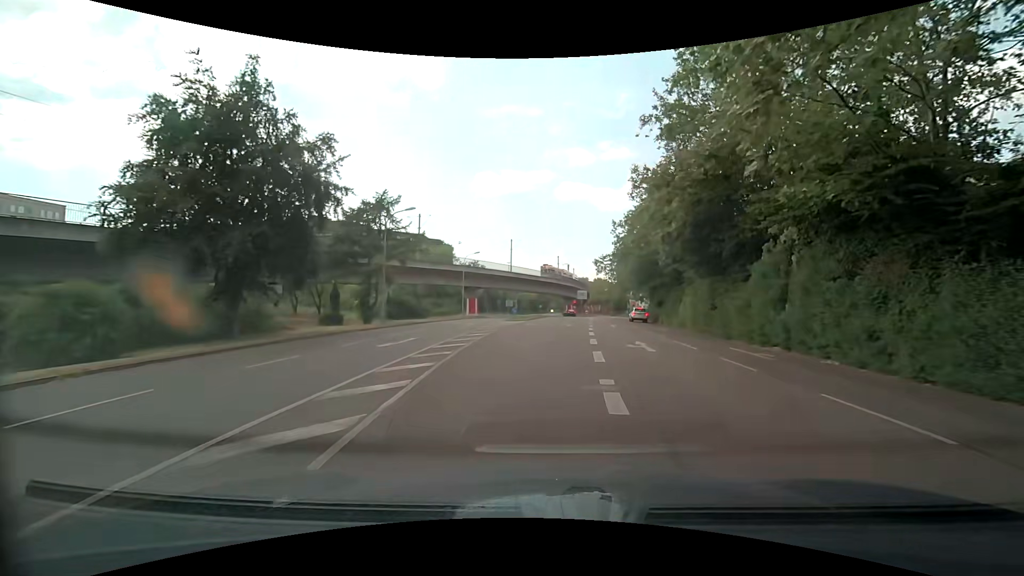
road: tertiary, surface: asphalt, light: Day
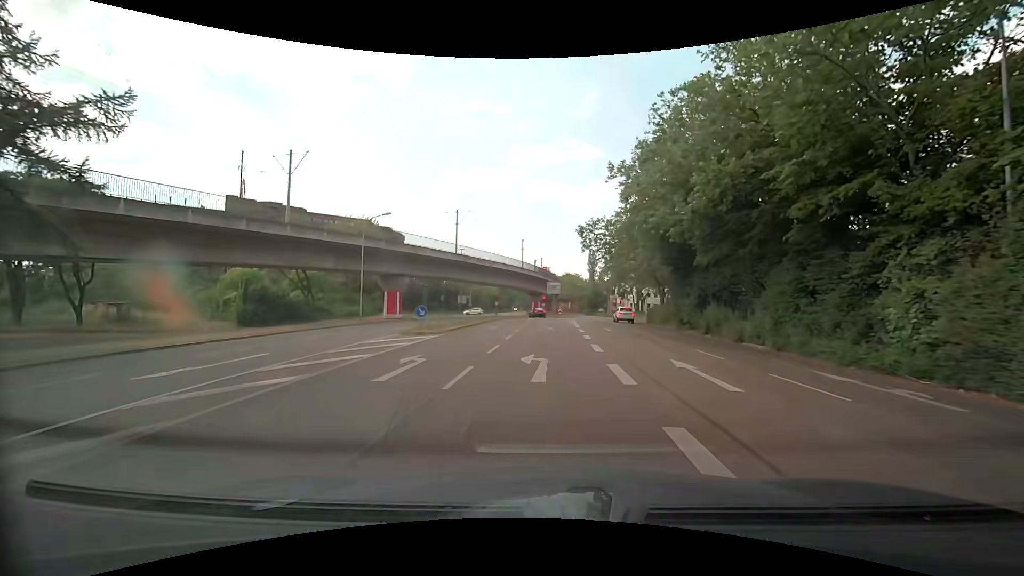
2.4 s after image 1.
(+1.2, +27.3) m; +4°
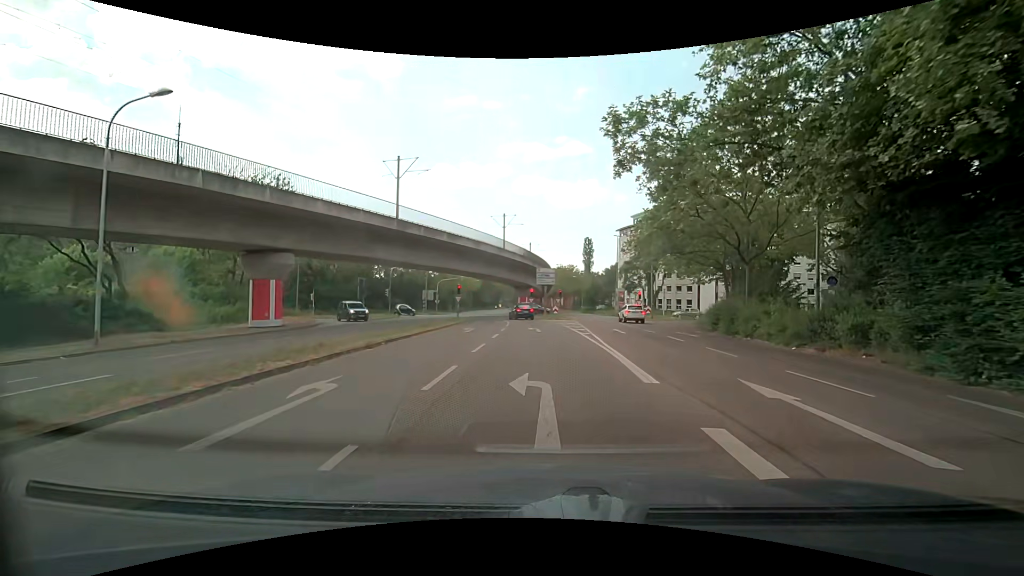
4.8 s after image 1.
(+0.2, +23.9) m; +1°
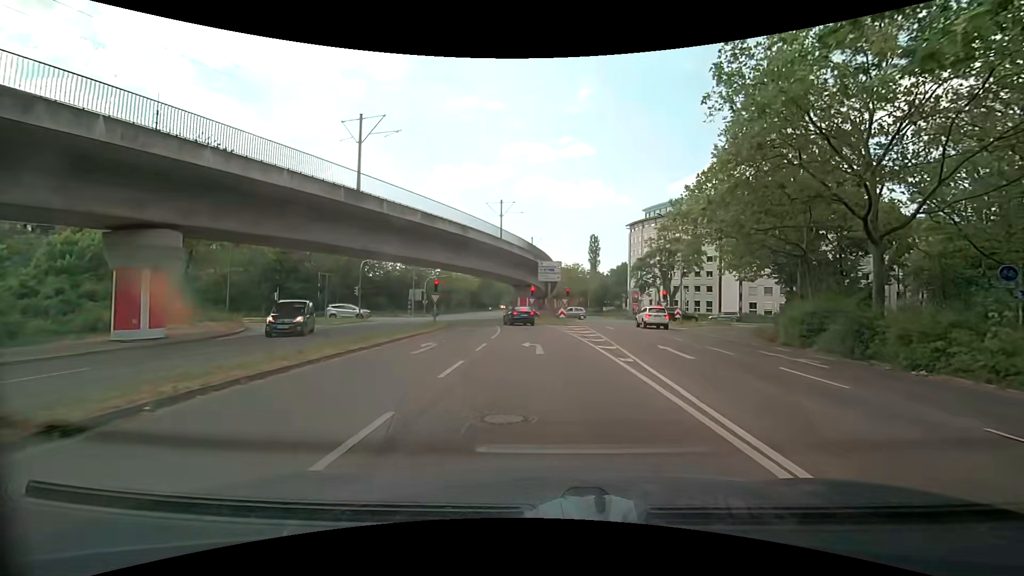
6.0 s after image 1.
(-0.1, +10.4) m; -1°
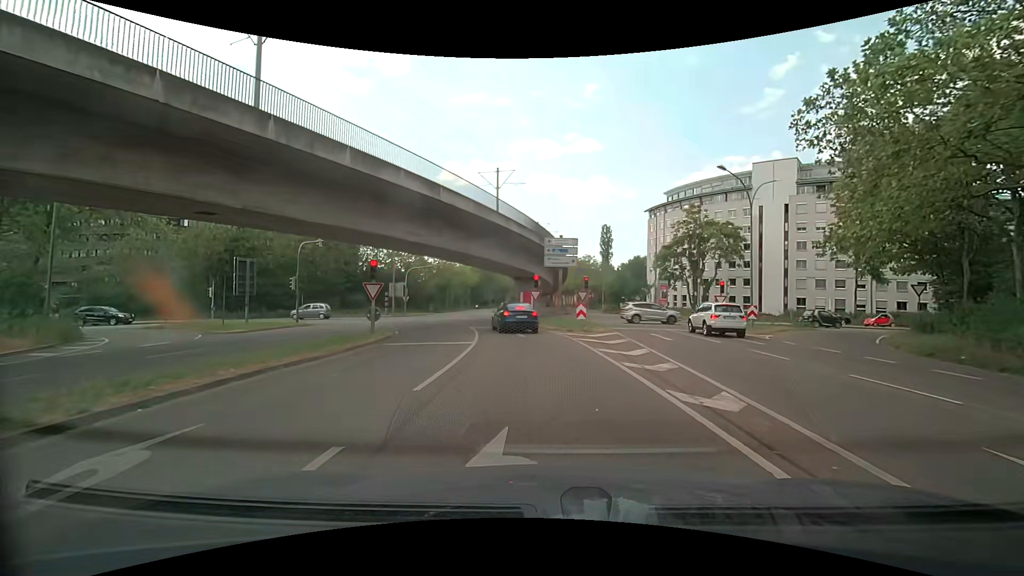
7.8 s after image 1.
(0.0, +13.3) m; -1°
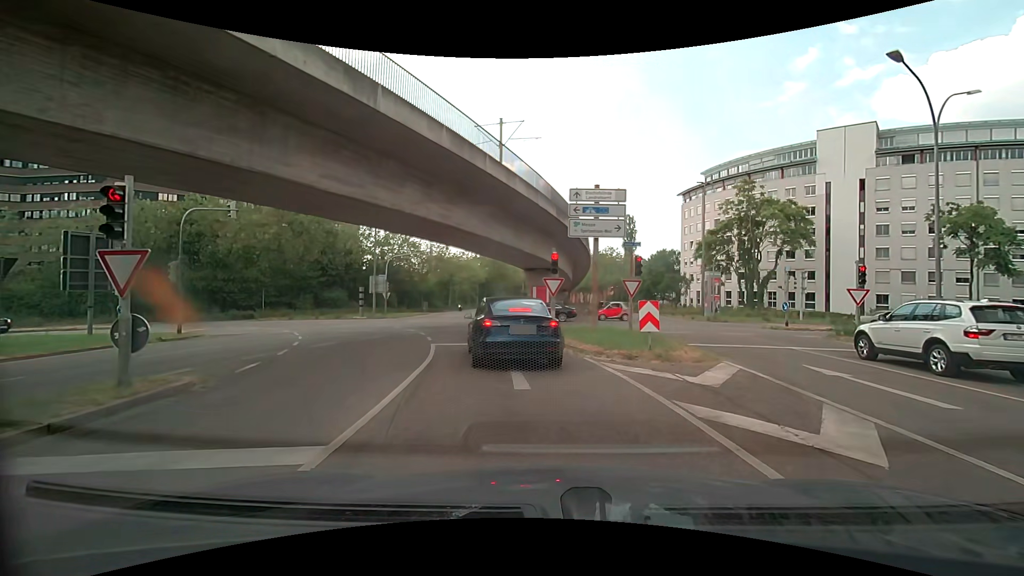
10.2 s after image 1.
(0.0, +12.6) m; 0°
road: secondary_link
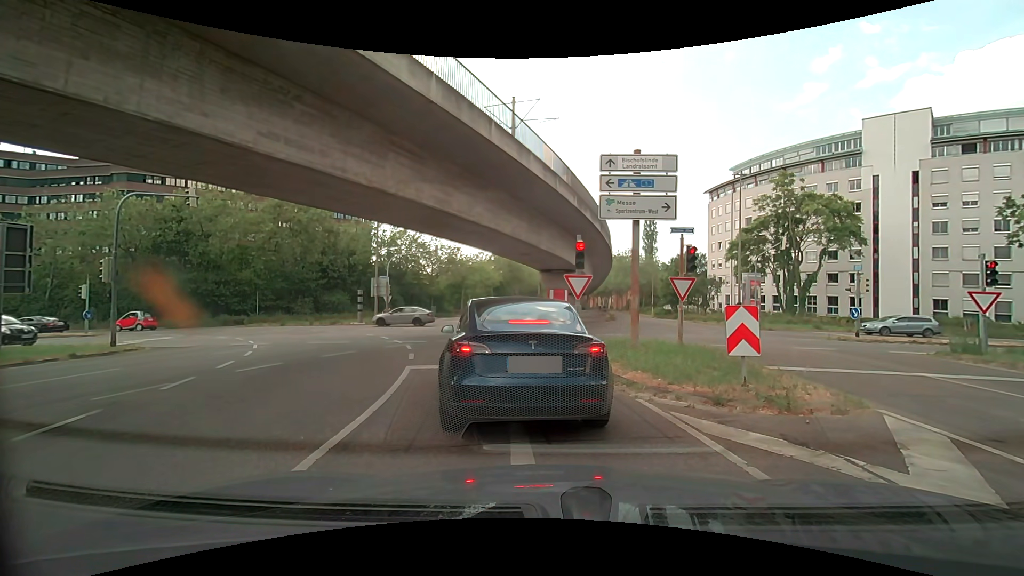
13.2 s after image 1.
(-0.1, +4.3) m; -3°
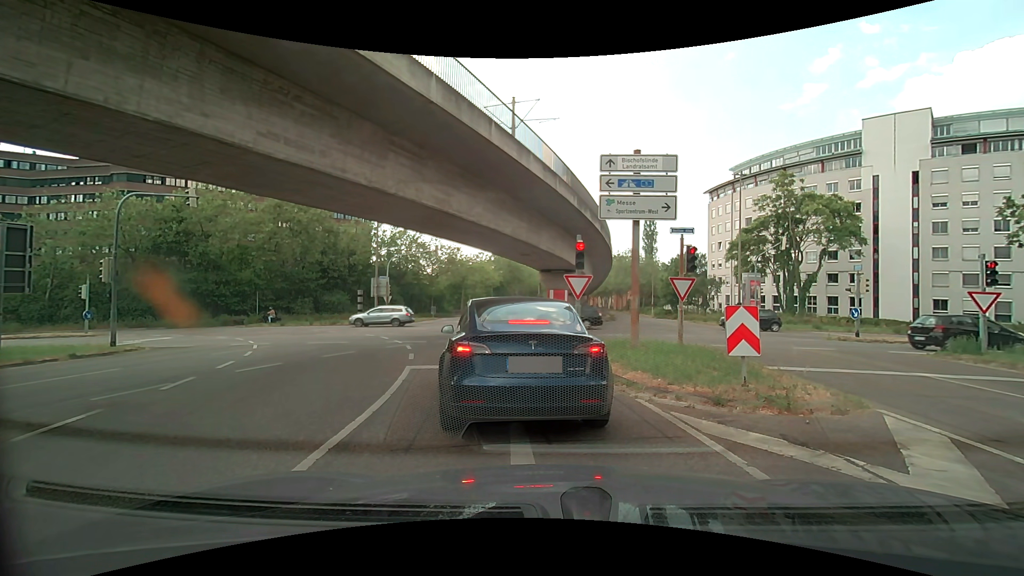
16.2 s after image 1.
(0.0, +0.1) m; 0°
